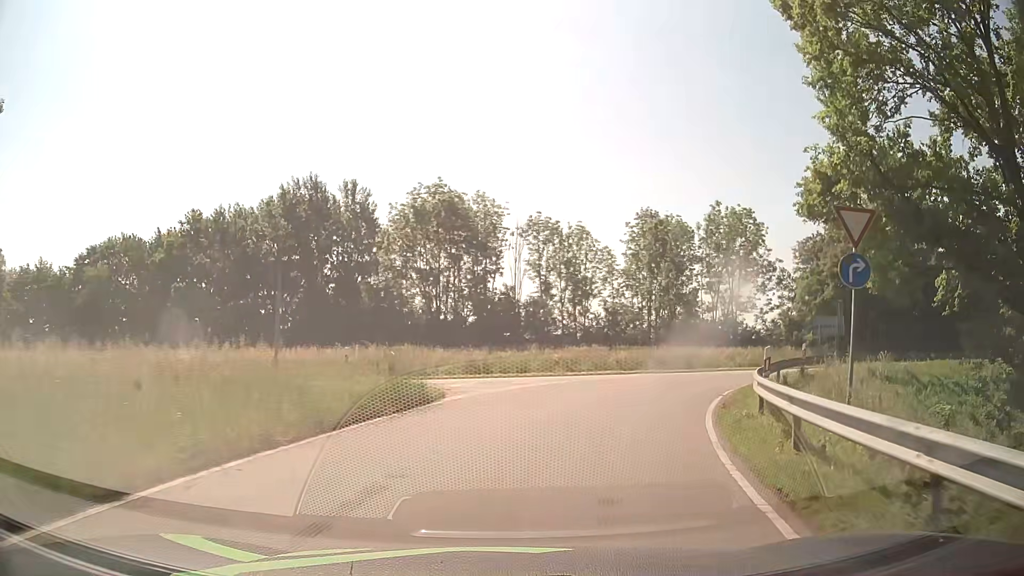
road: primary_link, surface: asphalt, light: Day
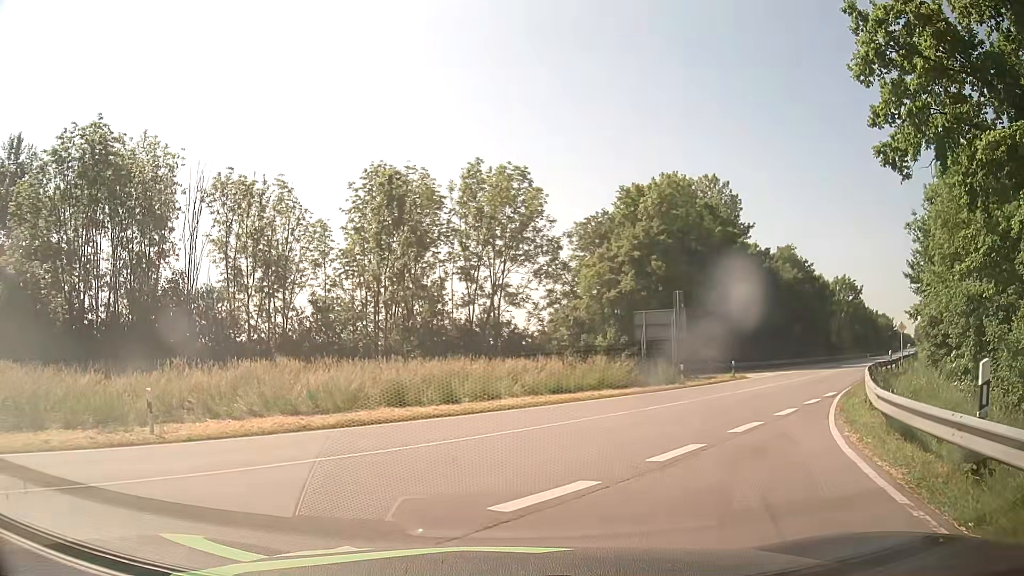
(+3.7, +18.7) m; +23°
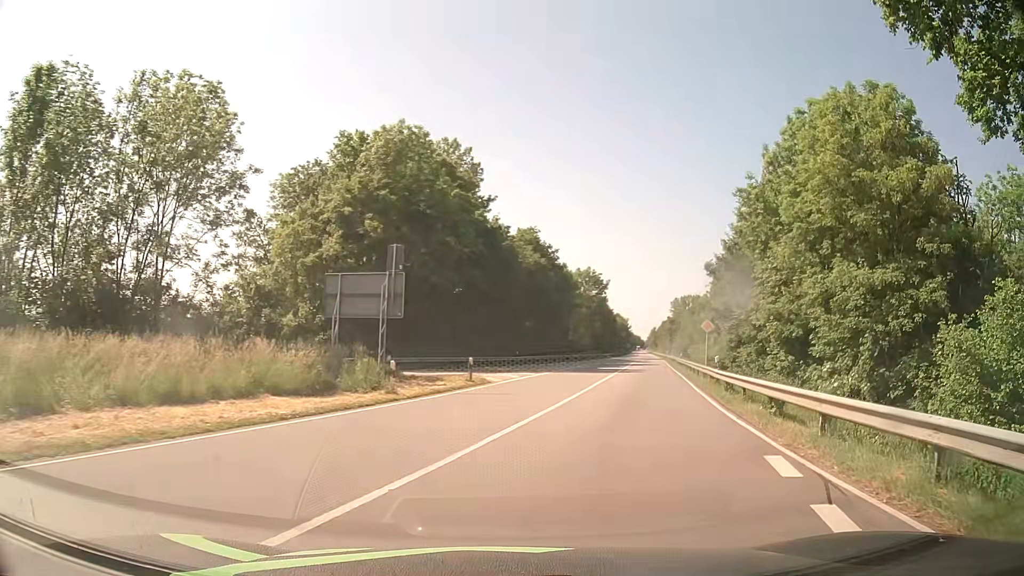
(+2.7, +13.1) m; +24°
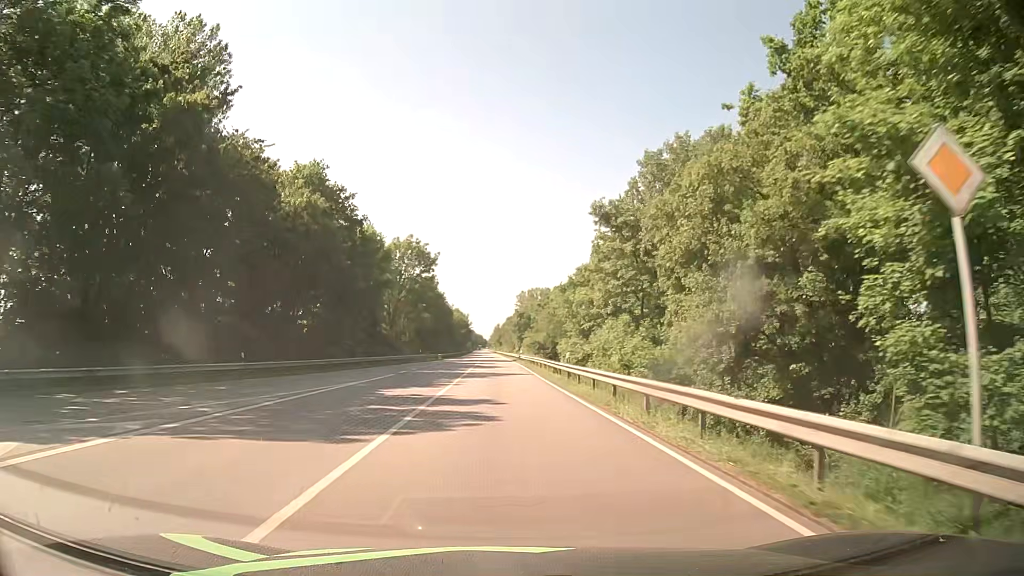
(+6.4, +32.6) m; +13°
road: primary
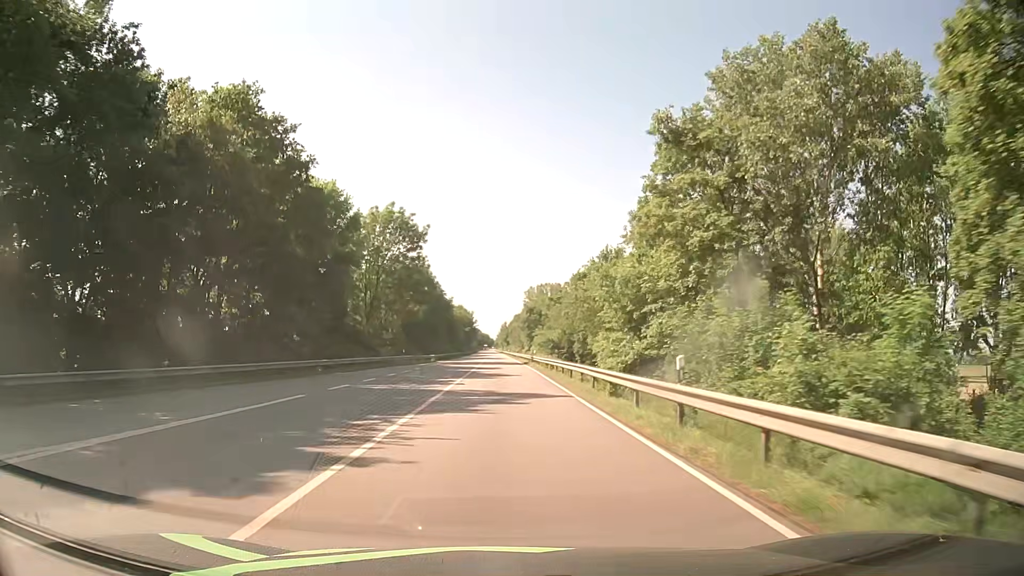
(0.0, +19.1) m; 0°
(0, +10) (0, +20) (0, +30) (0, +40) (0, +50) (-1, +60) (-1, +70) (-1, +80) (-1, +90) (-1, +100) m
